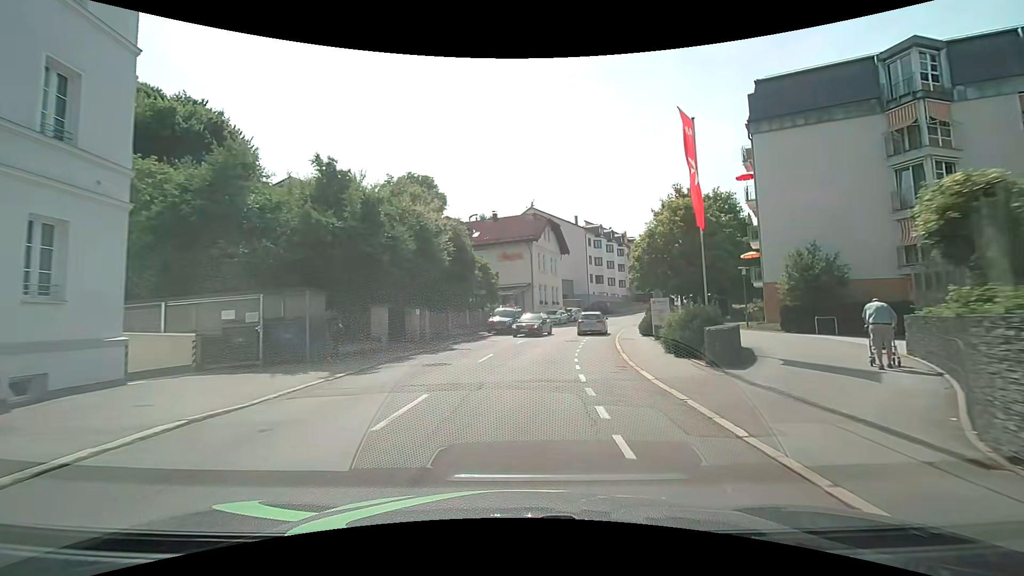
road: tertiary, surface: asphalt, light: Day
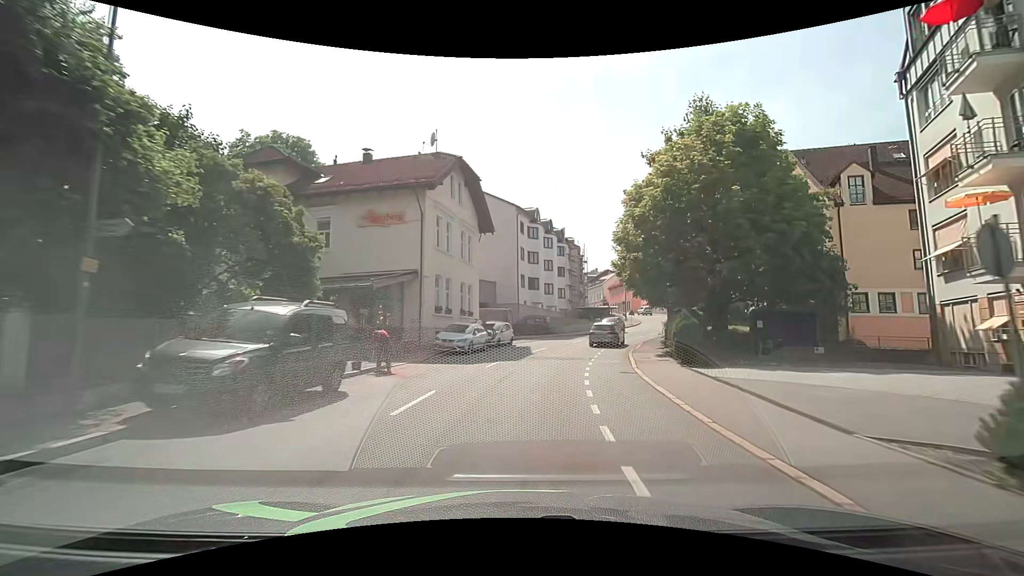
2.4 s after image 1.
(+2.0, +25.0) m; +9°
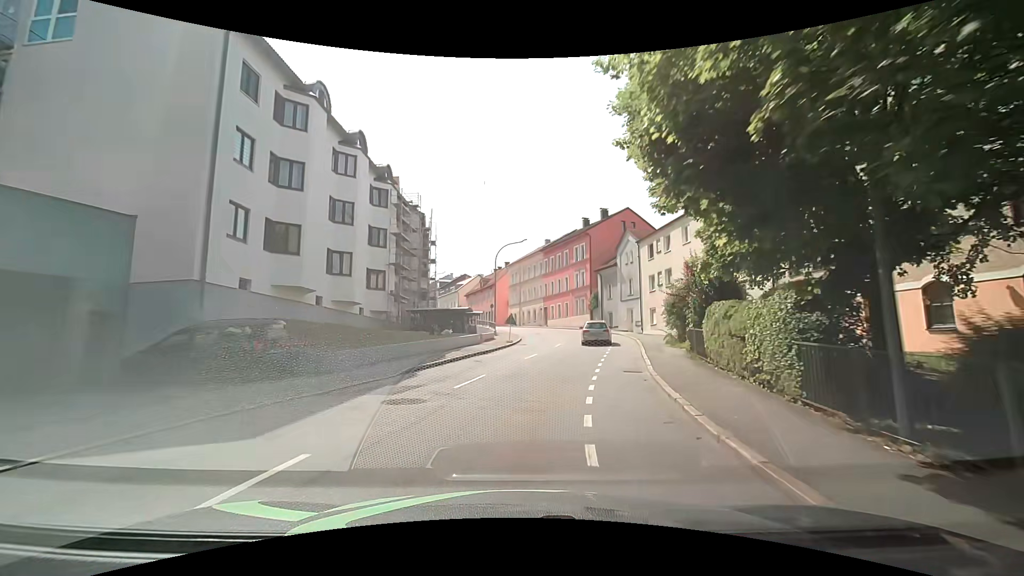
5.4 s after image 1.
(+4.7, +31.1) m; +17°
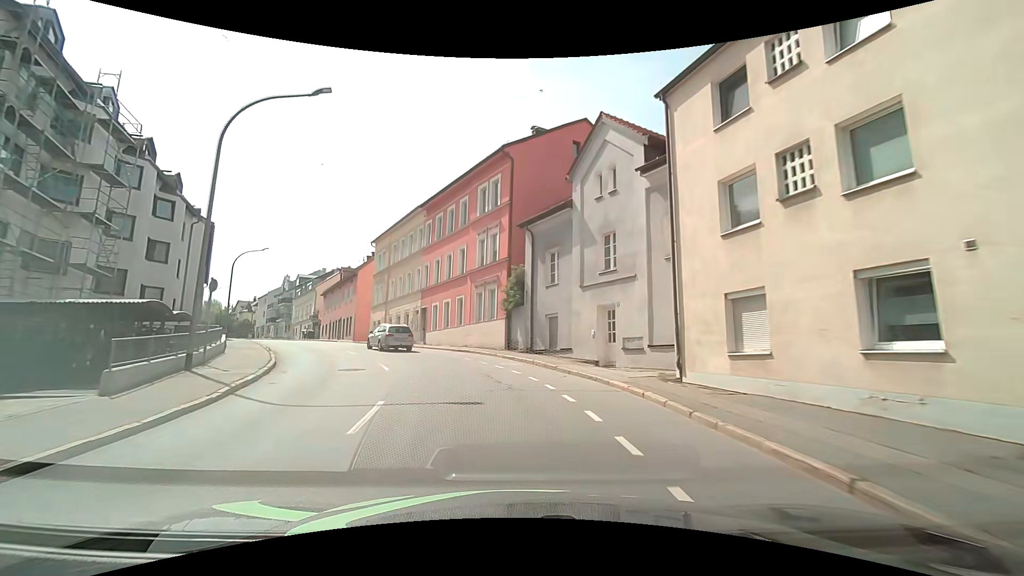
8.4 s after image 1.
(+4.3, +31.3) m; +10°
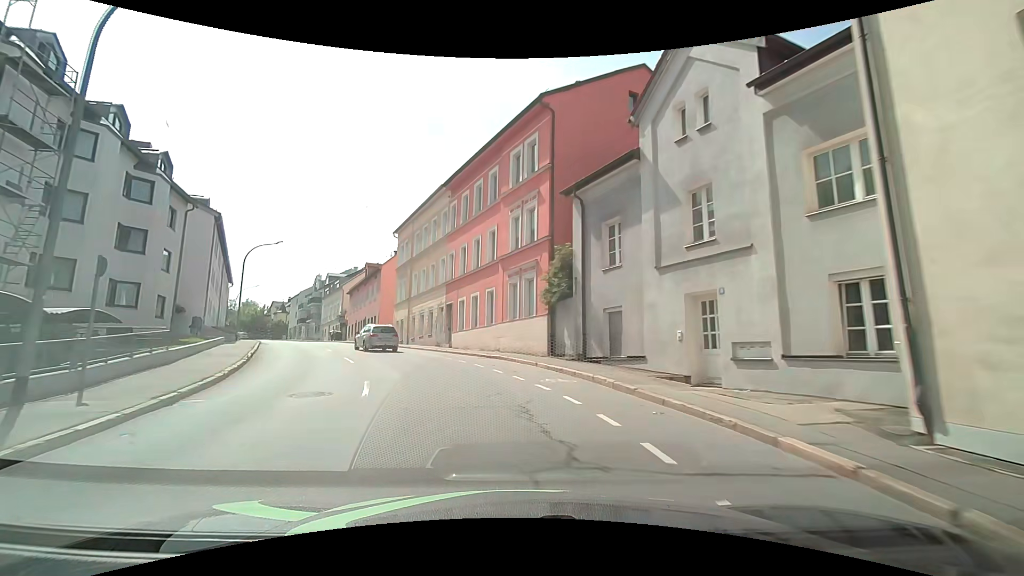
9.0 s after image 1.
(-0.2, +6.3) m; -4°
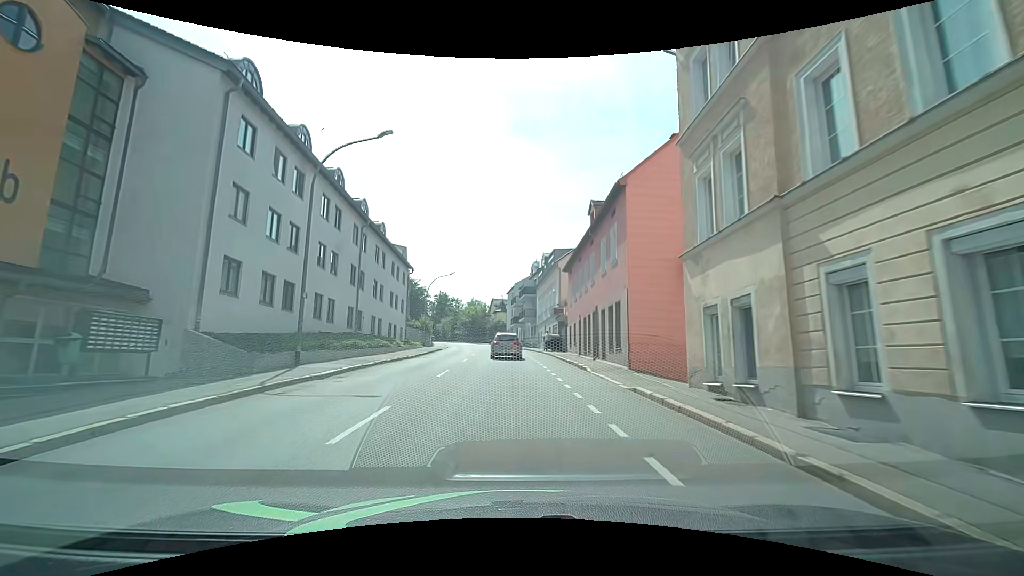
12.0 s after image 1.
(-8.3, +30.3) m; -26°
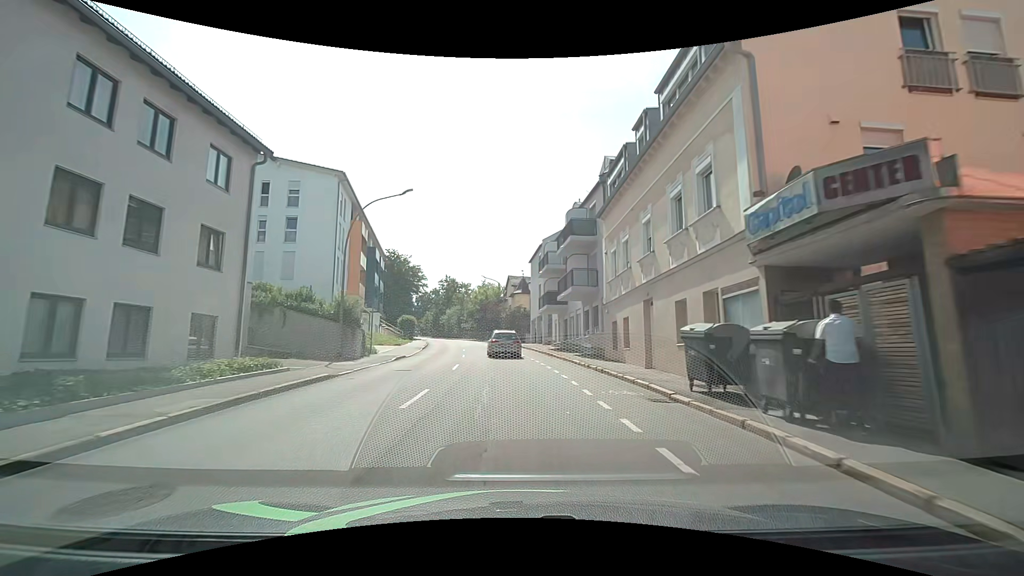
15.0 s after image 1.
(-0.8, +33.8) m; -2°
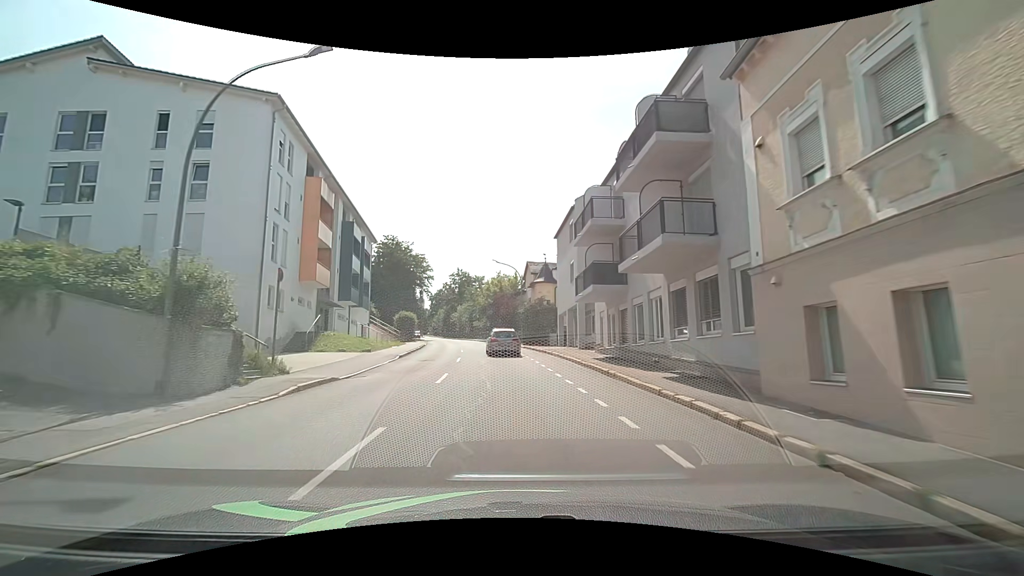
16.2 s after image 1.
(-0.4, +13.8) m; -3°
(0, +10) (0, +20) (-1, +30) (-2, +40) (-3, +50) (-5, +60) (-7, +69) (-9, +79) (-12, +89) (-14, +99) m
